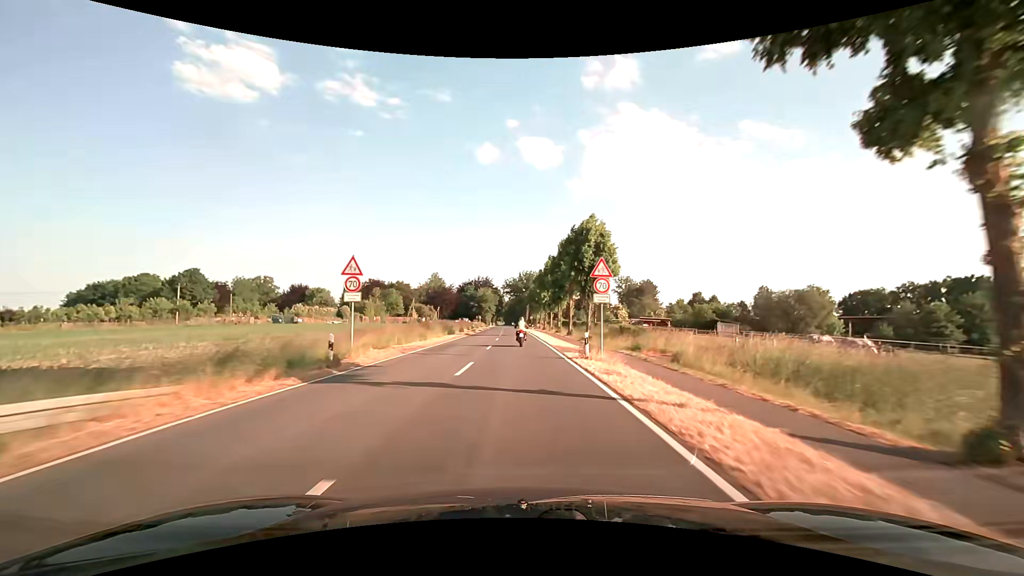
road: secondary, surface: asphalt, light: Day
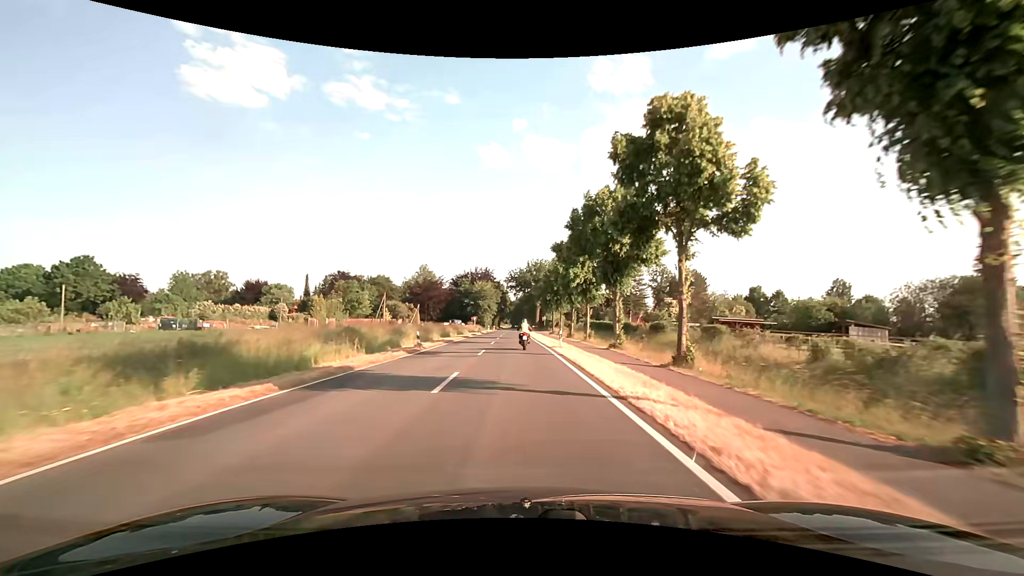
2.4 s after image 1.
(-0.7, +40.0) m; -1°
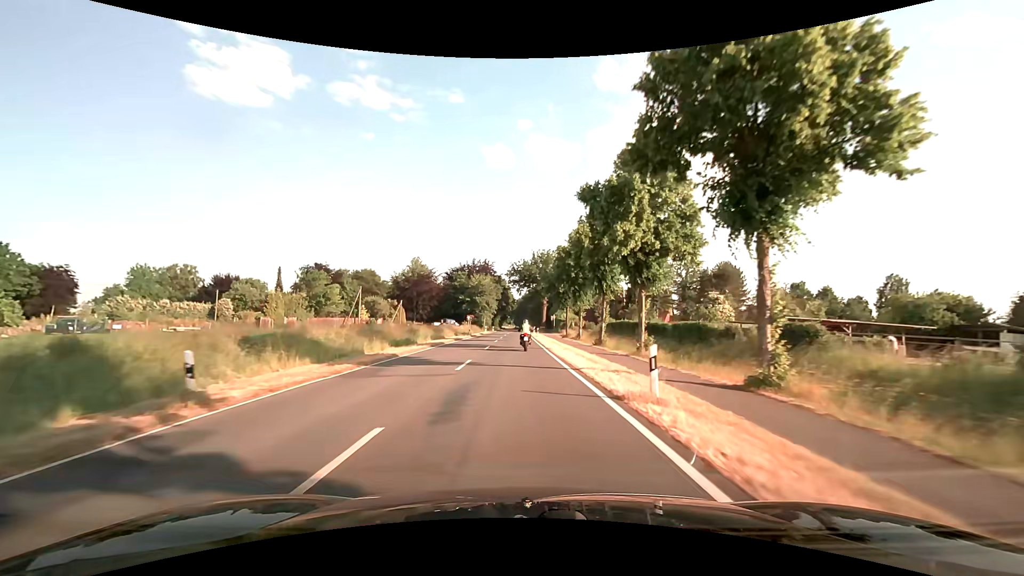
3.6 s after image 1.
(-0.1, +19.8) m; -1°
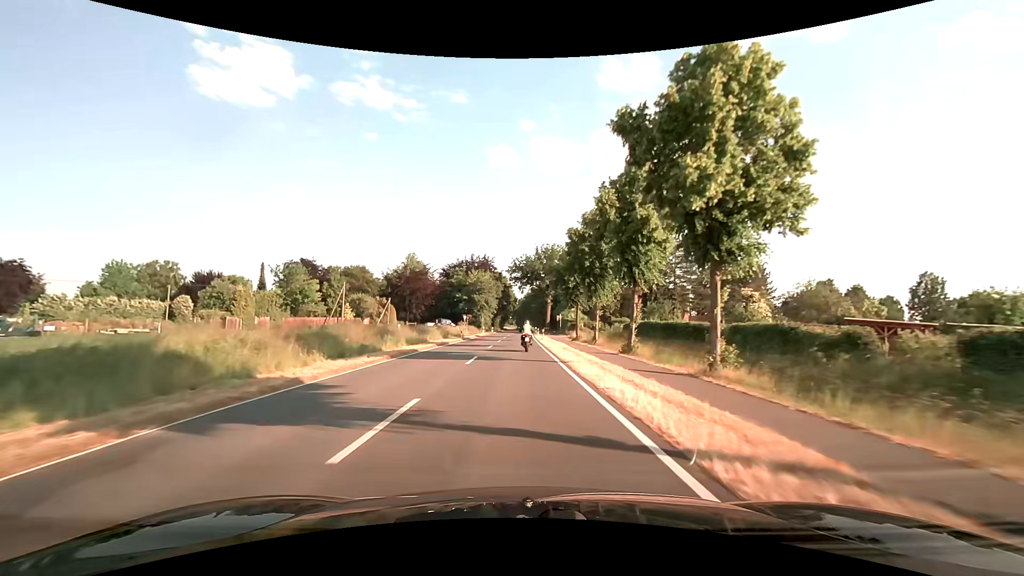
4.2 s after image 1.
(+0.1, +9.8) m; +1°
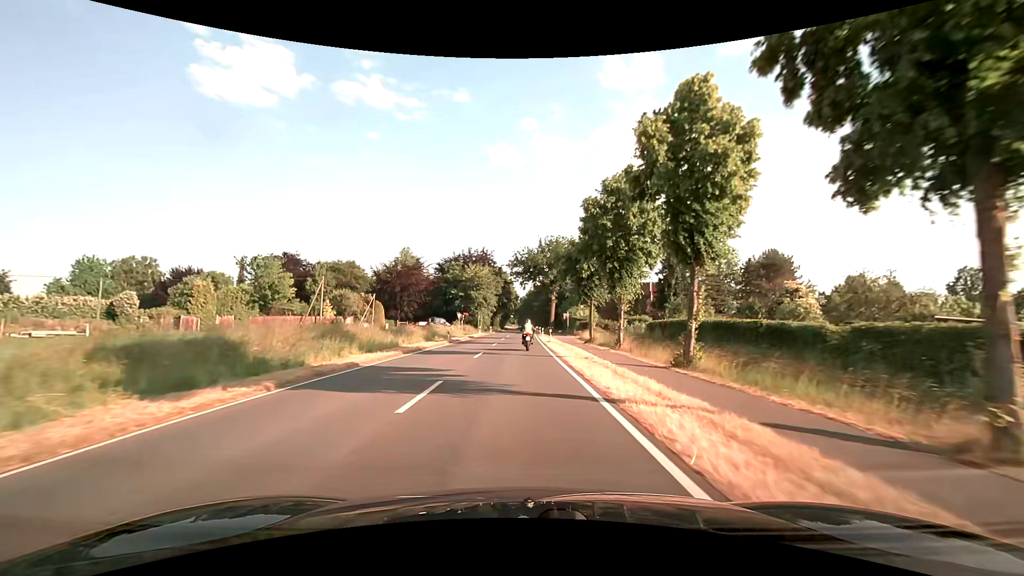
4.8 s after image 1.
(-0.1, +9.8) m; -1°
